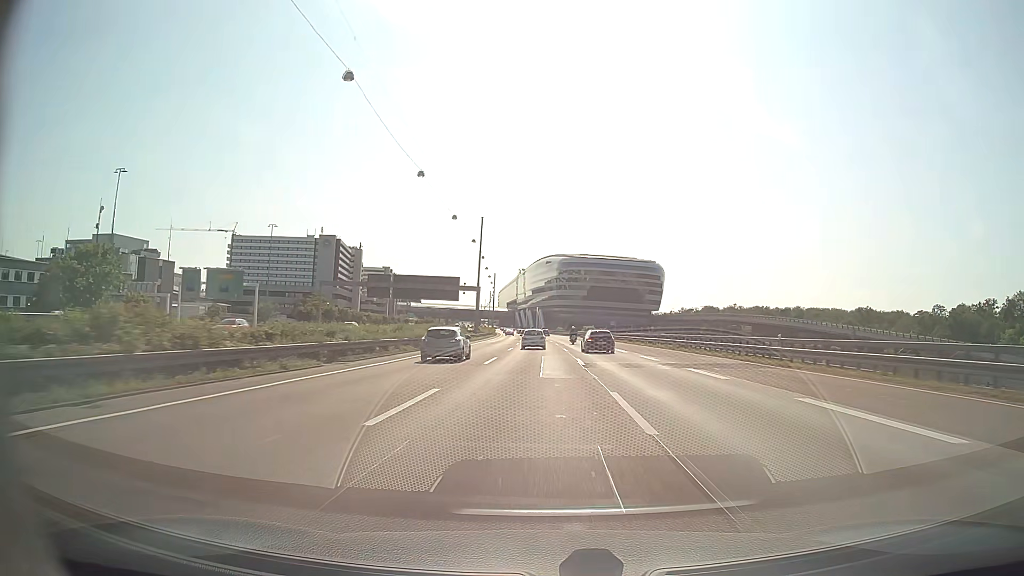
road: motorway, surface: asphalt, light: Day
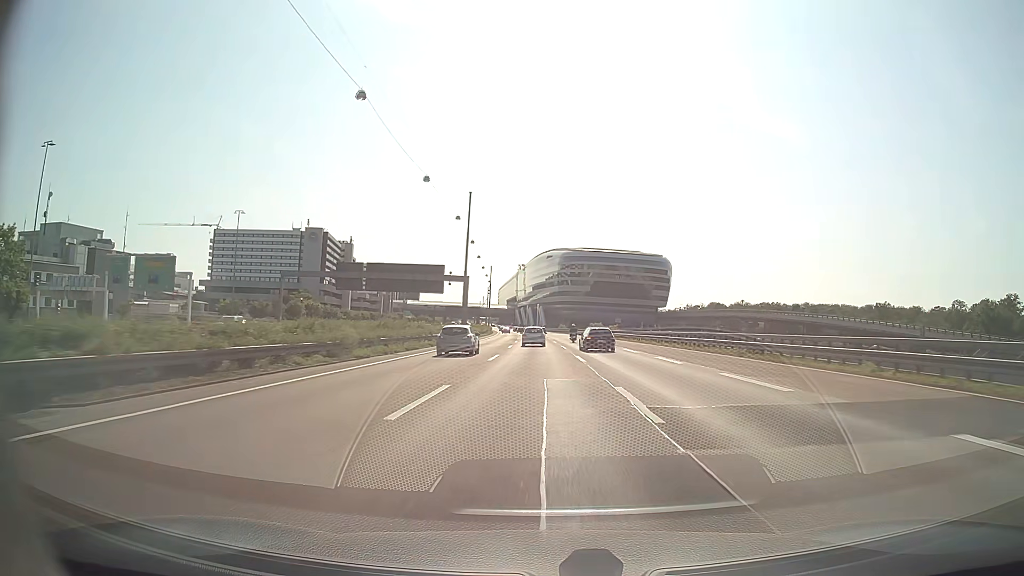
(0.0, +17.2) m; 0°
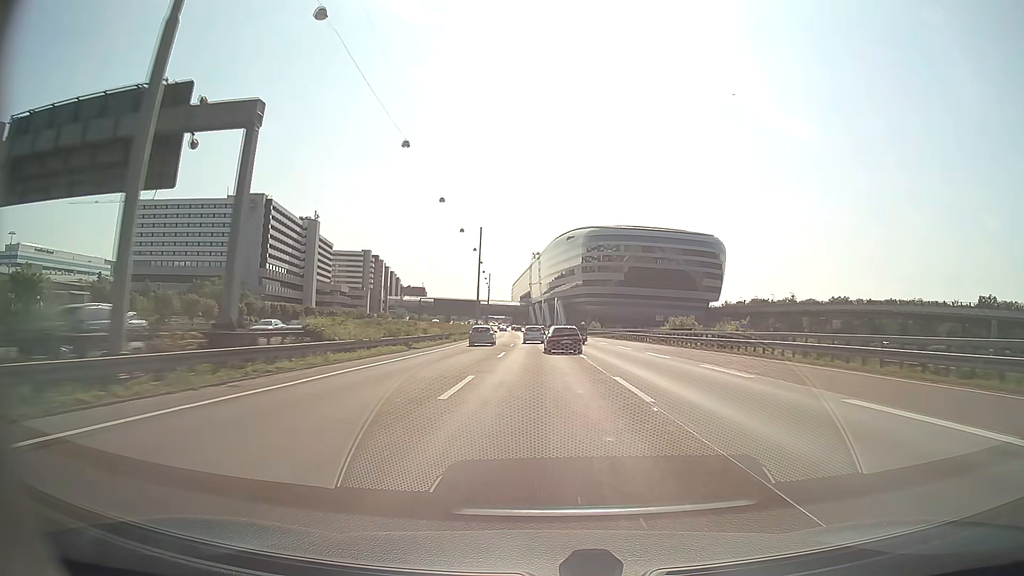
(-0.8, +69.1) m; -2°
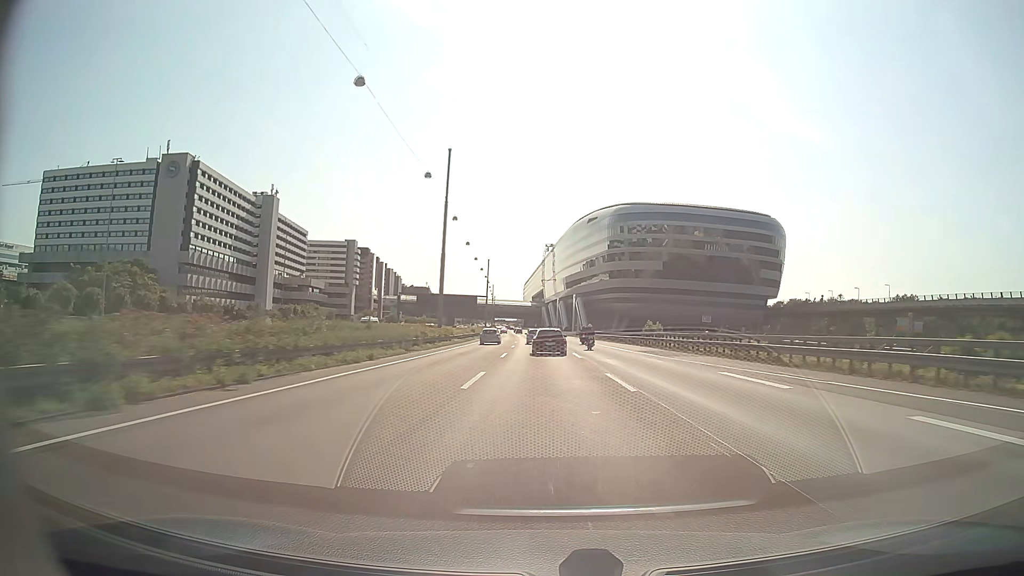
(-0.5, +51.0) m; -1°
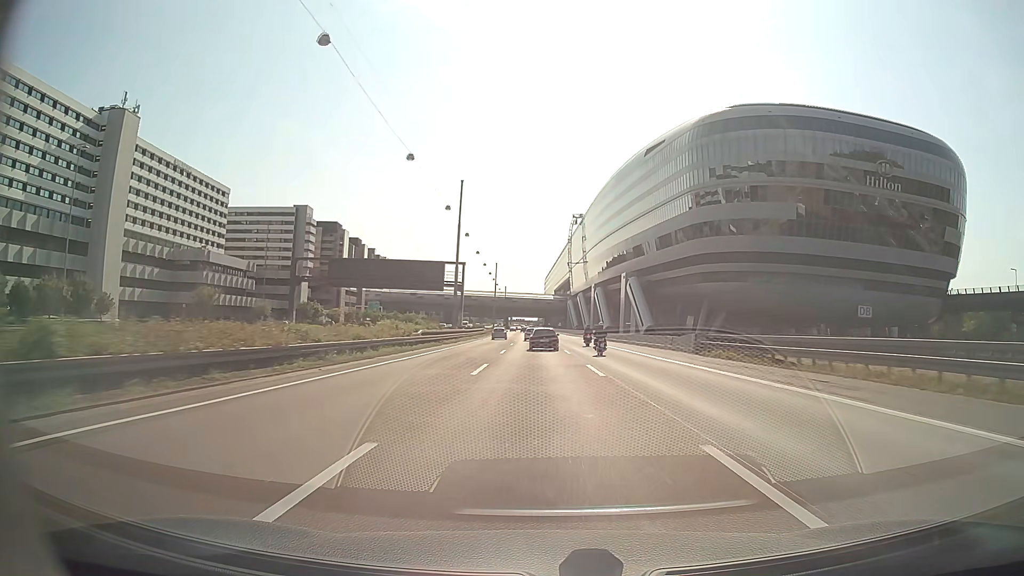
(-1.4, +85.1) m; -2°
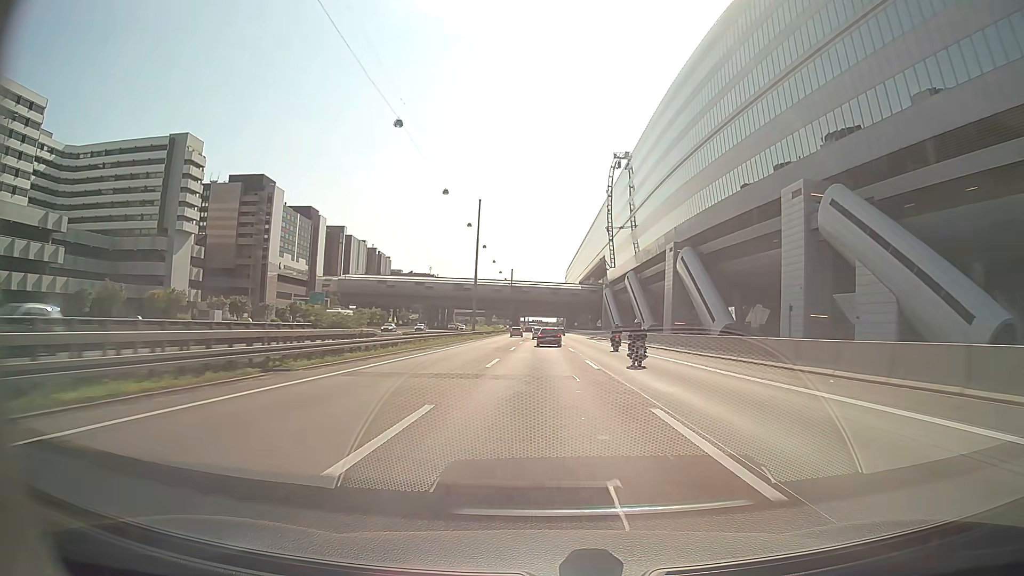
(-1.3, +86.4) m; -1°
